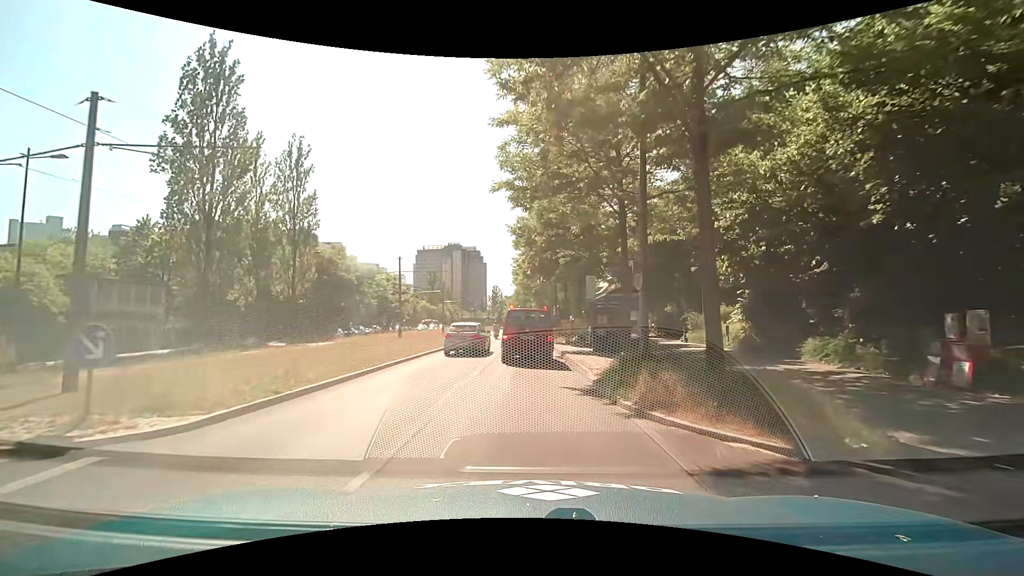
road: secondary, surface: asphalt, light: Day
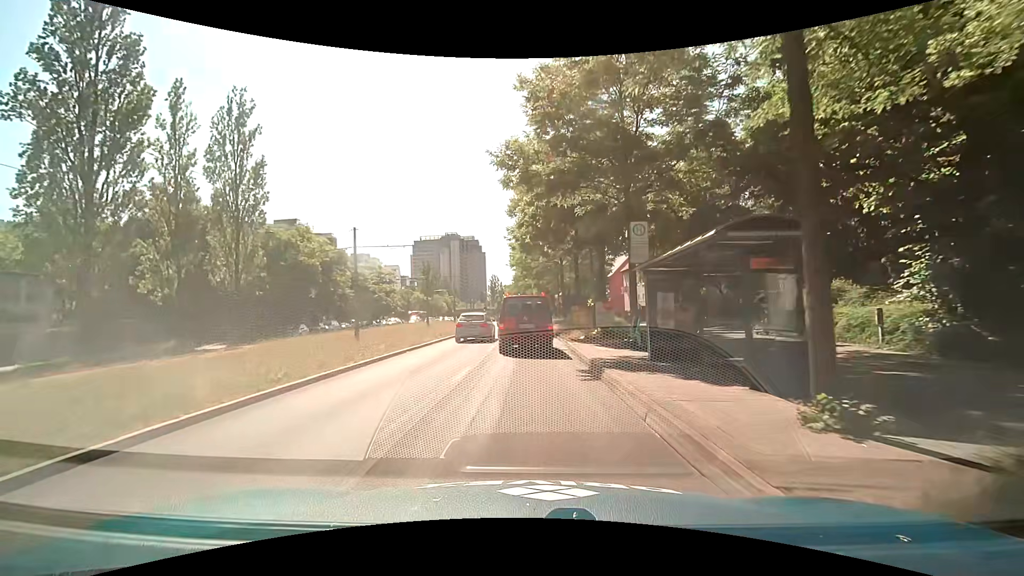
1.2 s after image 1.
(0.0, +10.7) m; +1°
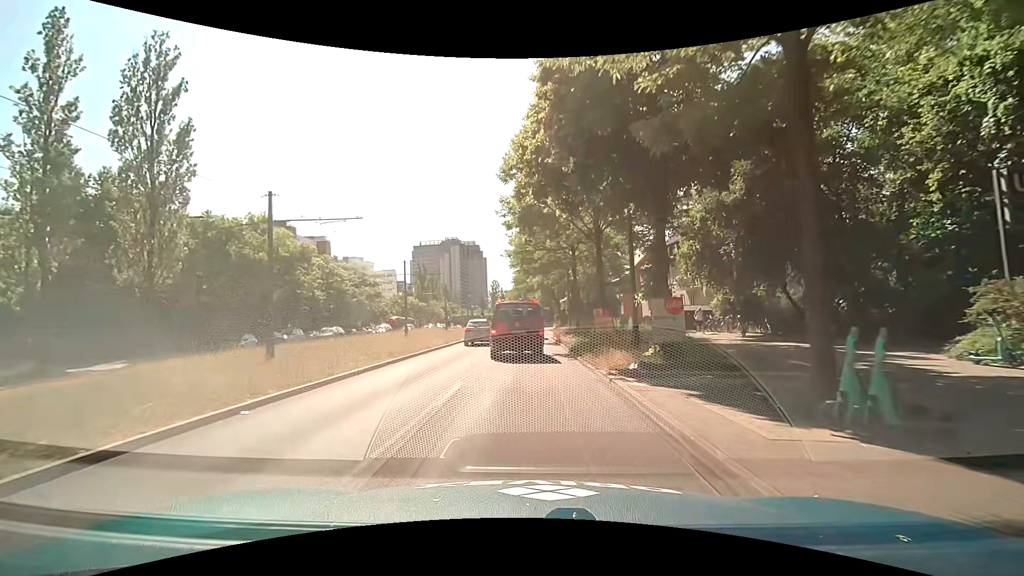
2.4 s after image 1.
(-0.1, +10.7) m; 0°
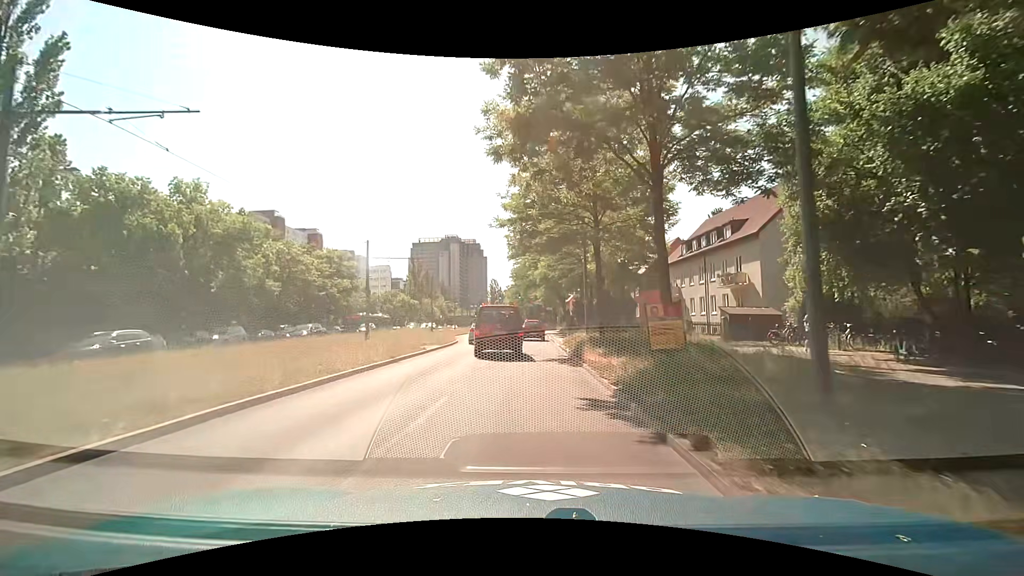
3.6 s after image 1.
(-0.2, +11.1) m; -1°
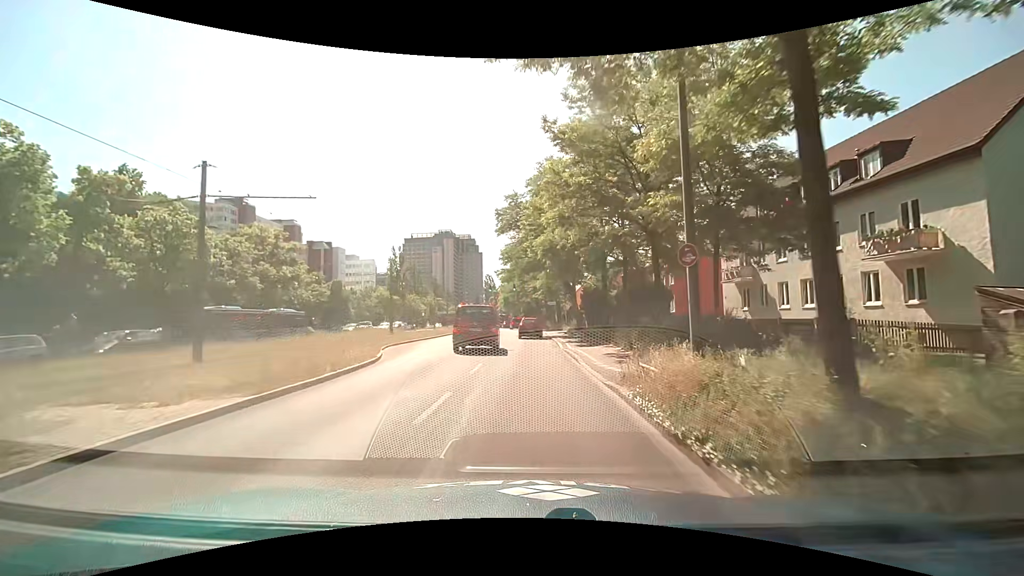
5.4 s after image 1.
(+0.2, +17.7) m; 0°
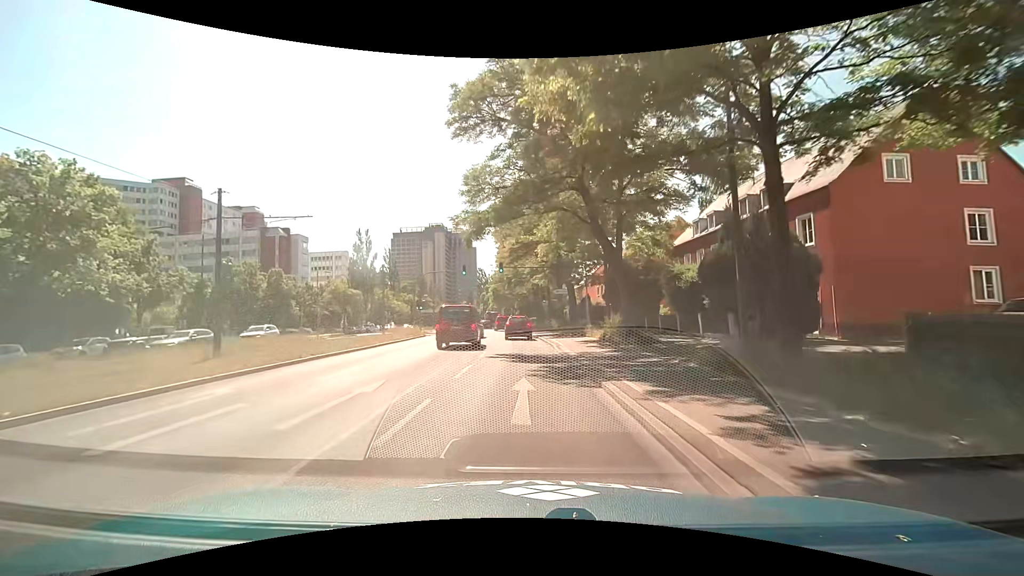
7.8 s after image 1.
(+0.4, +25.1) m; +1°
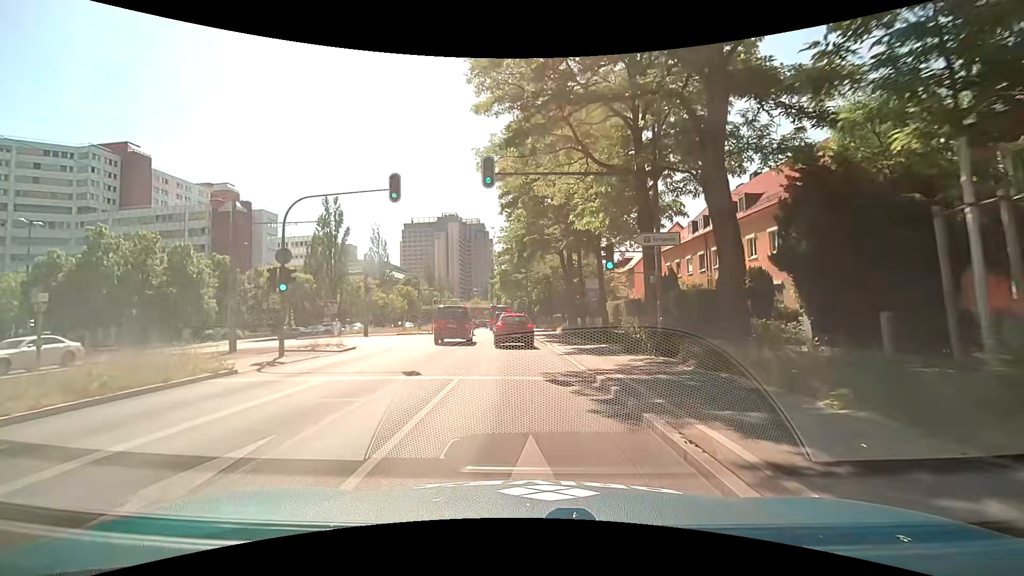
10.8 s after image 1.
(-0.6, +28.4) m; -3°
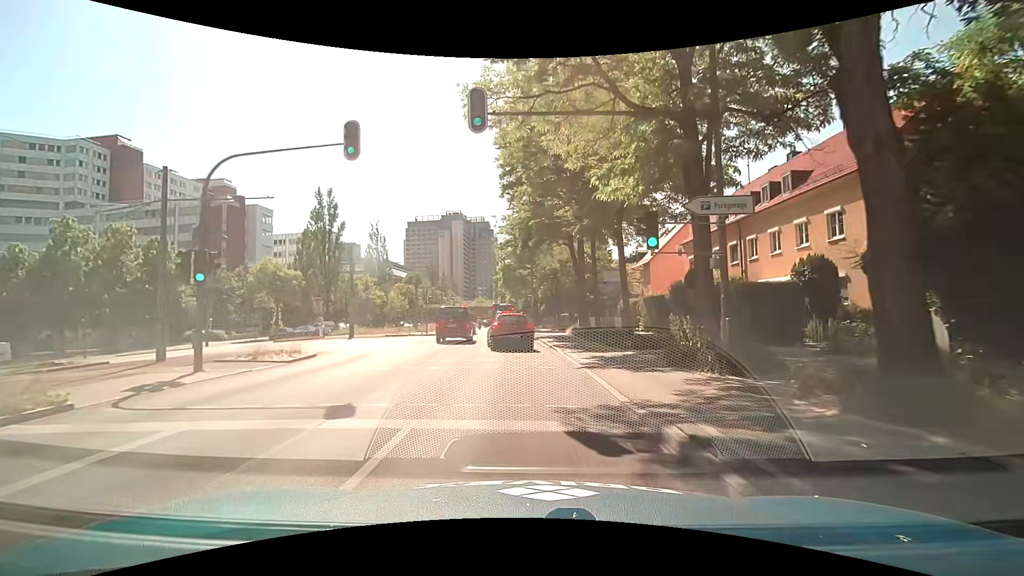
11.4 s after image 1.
(+0.1, +4.7) m; 0°
